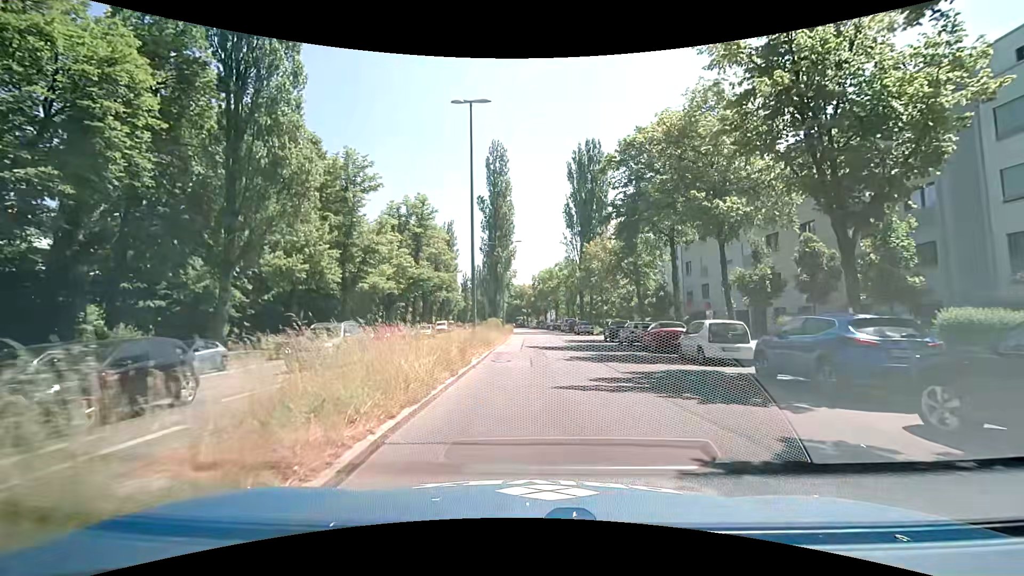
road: secondary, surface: asphalt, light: Day
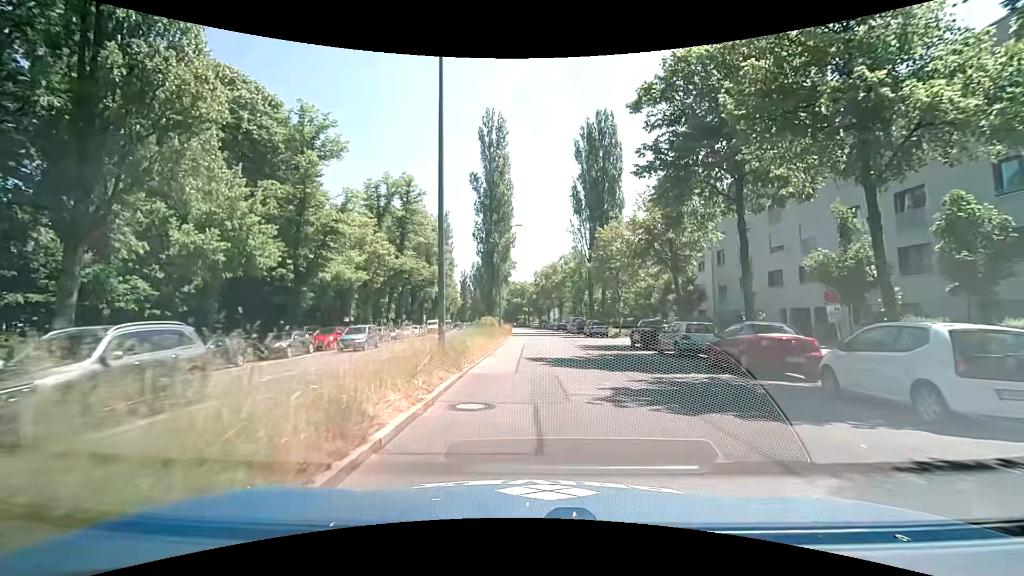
(0.0, +9.4) m; +1°
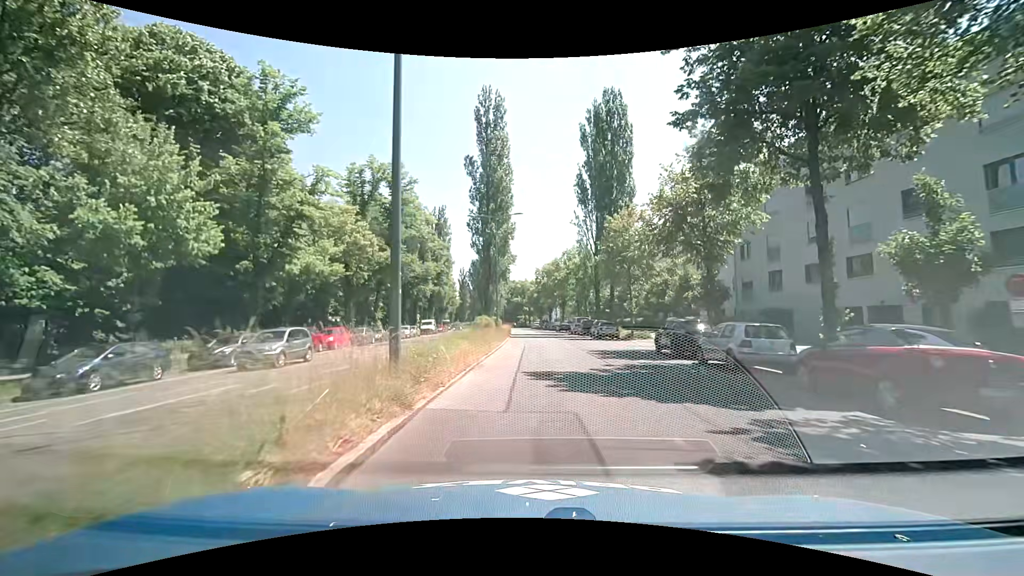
(-0.1, +5.3) m; -2°
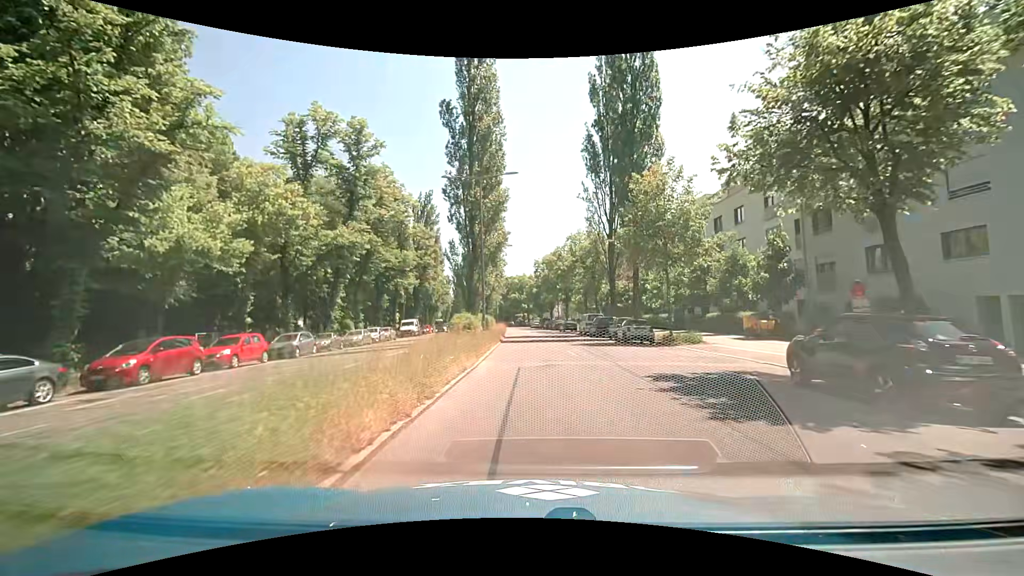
(+0.2, +11.7) m; +1°
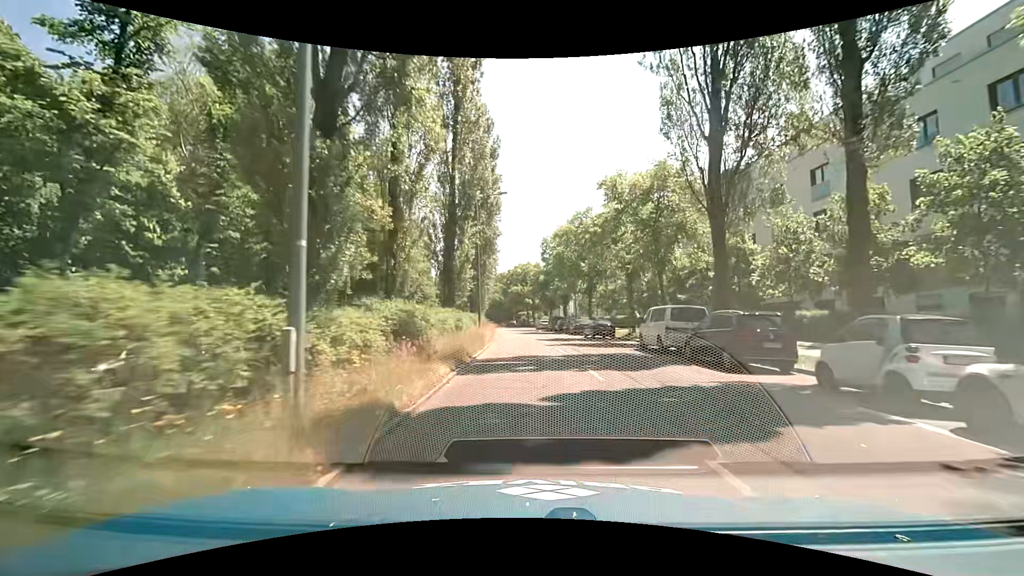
(+0.1, +25.4) m; 0°
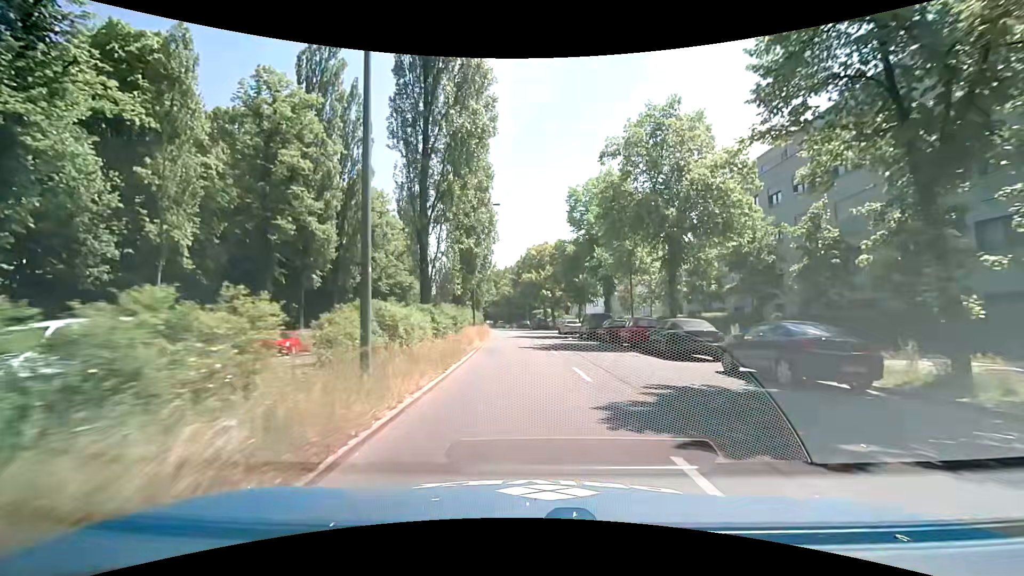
(-0.3, +26.9) m; -2°
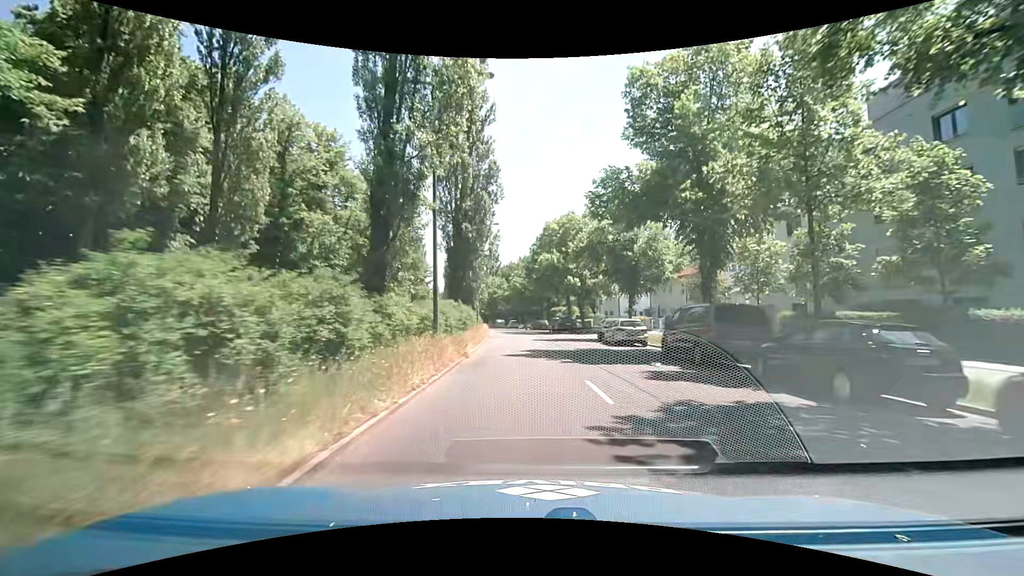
(-0.3, +21.1) m; -2°
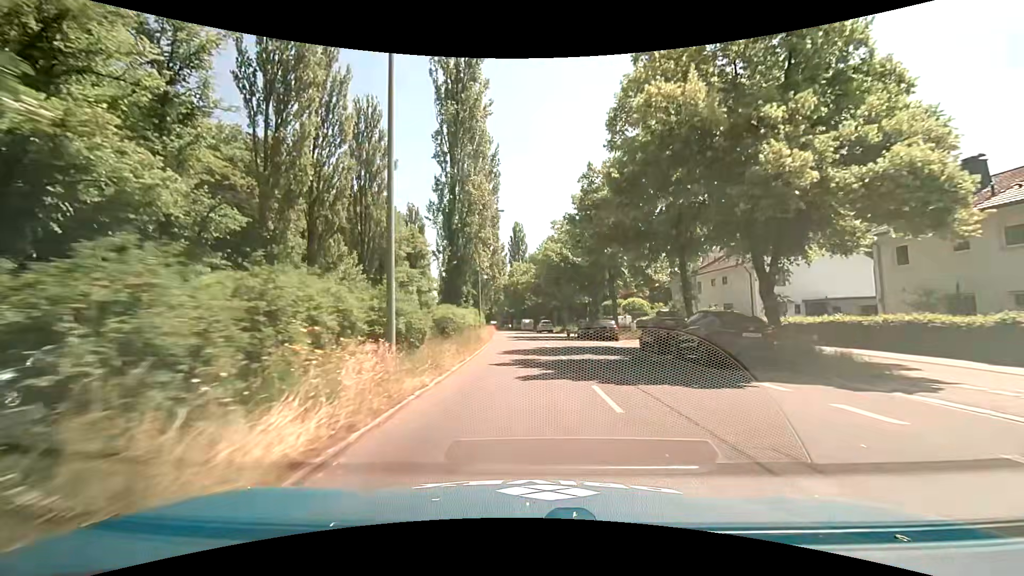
(-0.9, +36.9) m; -4°
(0, +10) (0, +20) (-1, +30) (-1, +40) (-2, +50) (-2, +60) (-3, +70) (-5, +80) (-6, +90) (-7, +100) m
